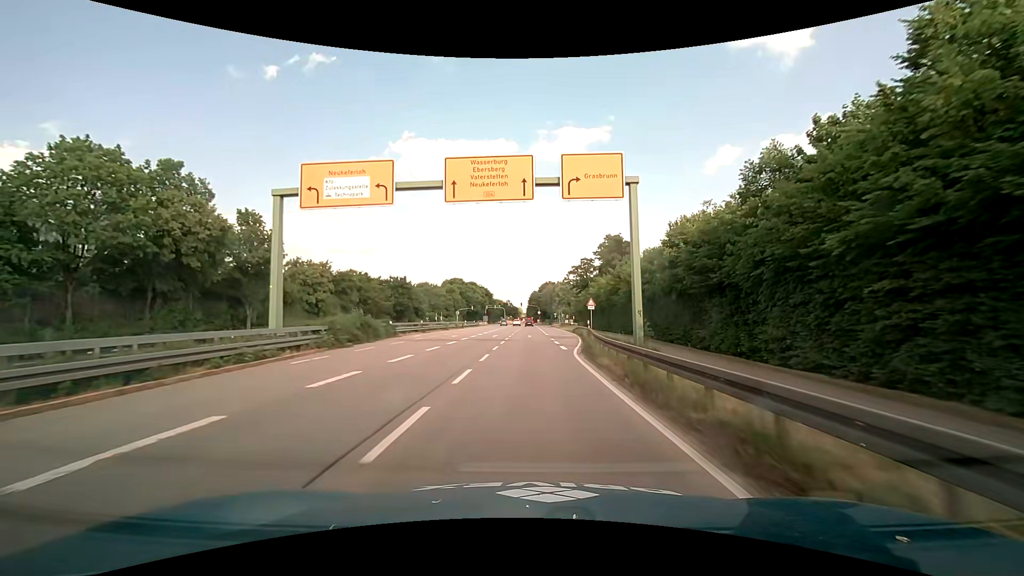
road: primary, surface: asphalt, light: Day
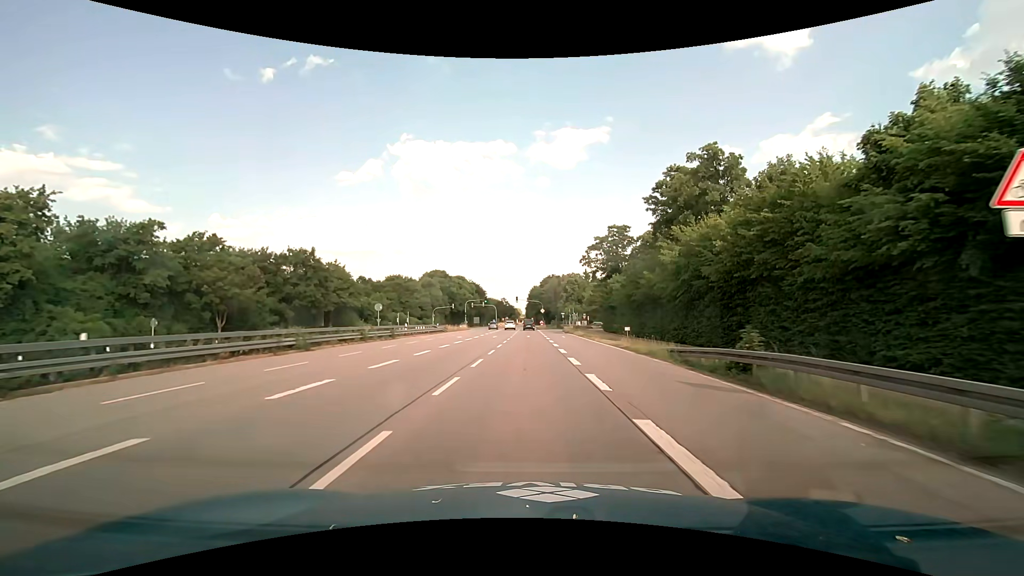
(+0.1, +43.0) m; 0°
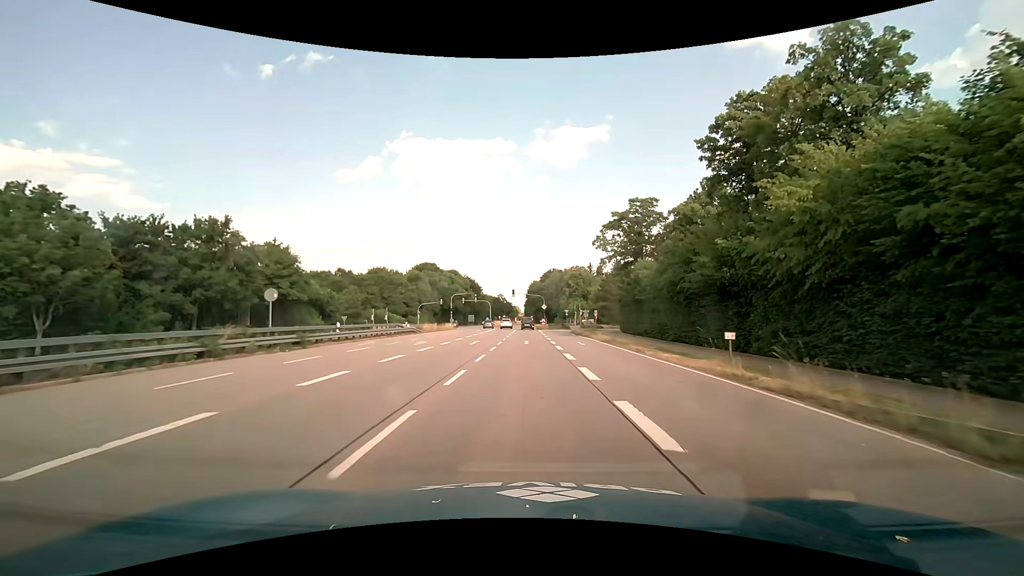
(0.0, +16.6) m; 0°
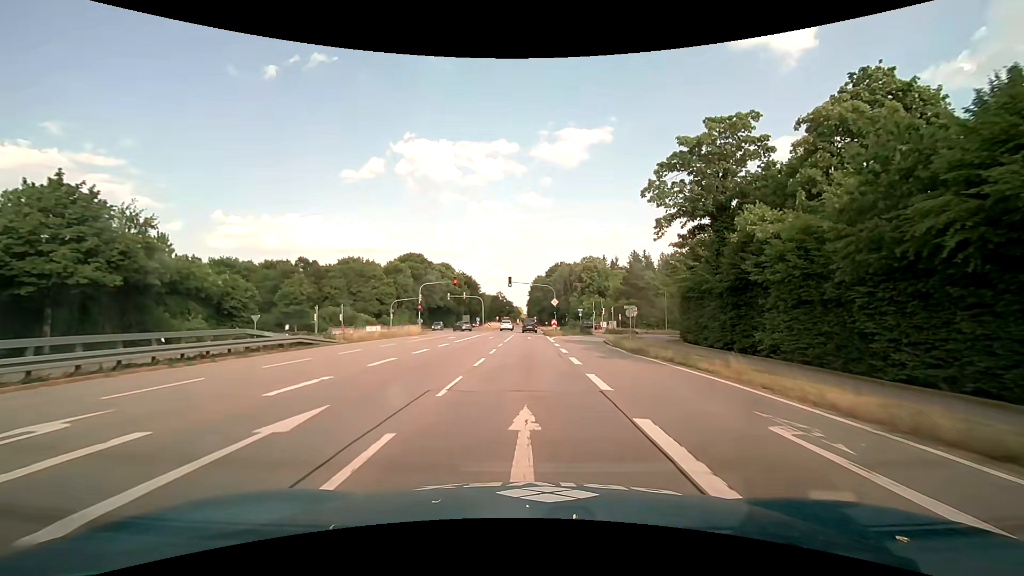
(-0.2, +25.4) m; -1°
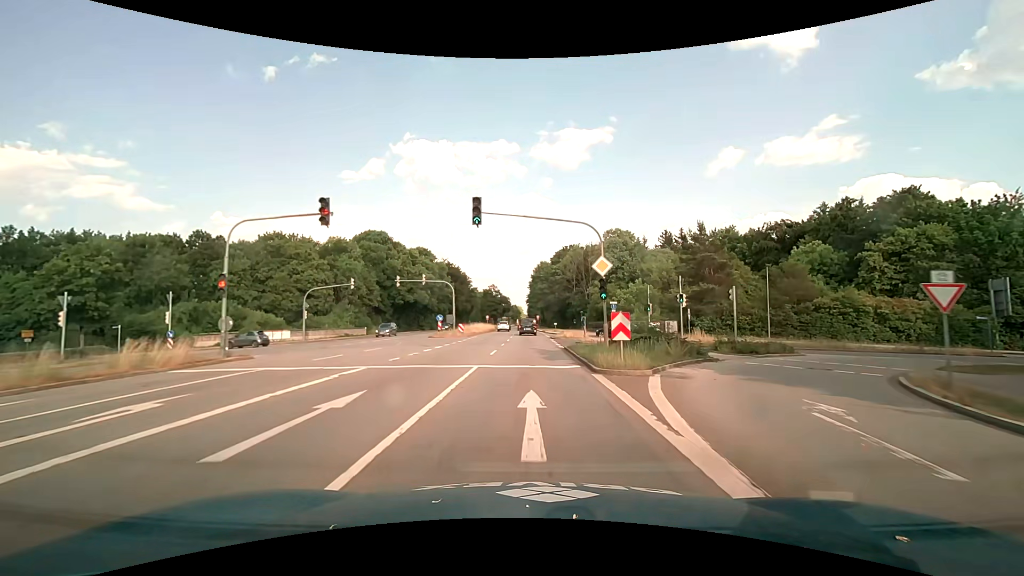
(0.0, +35.9) m; 0°
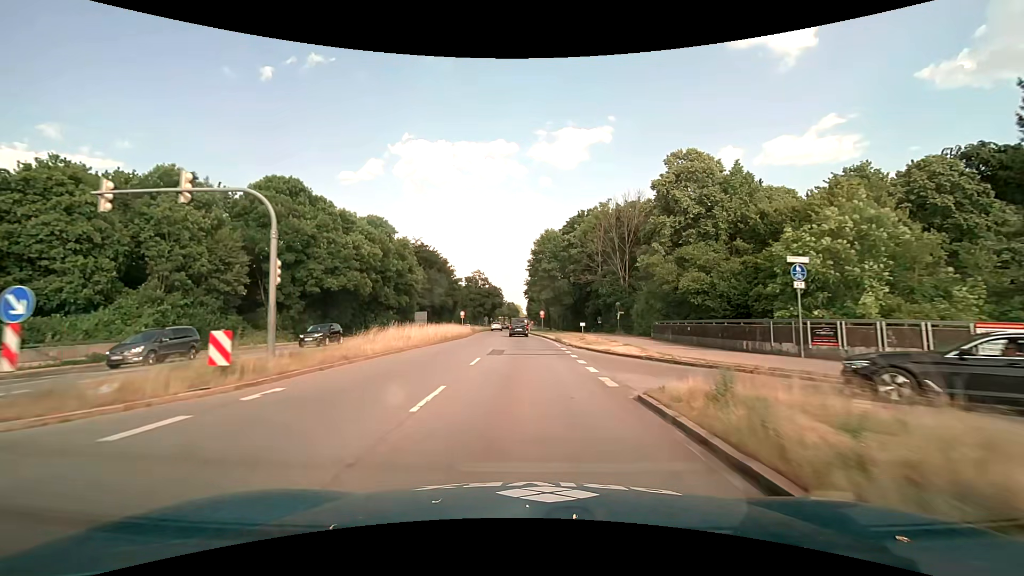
(+0.1, +39.0) m; 0°
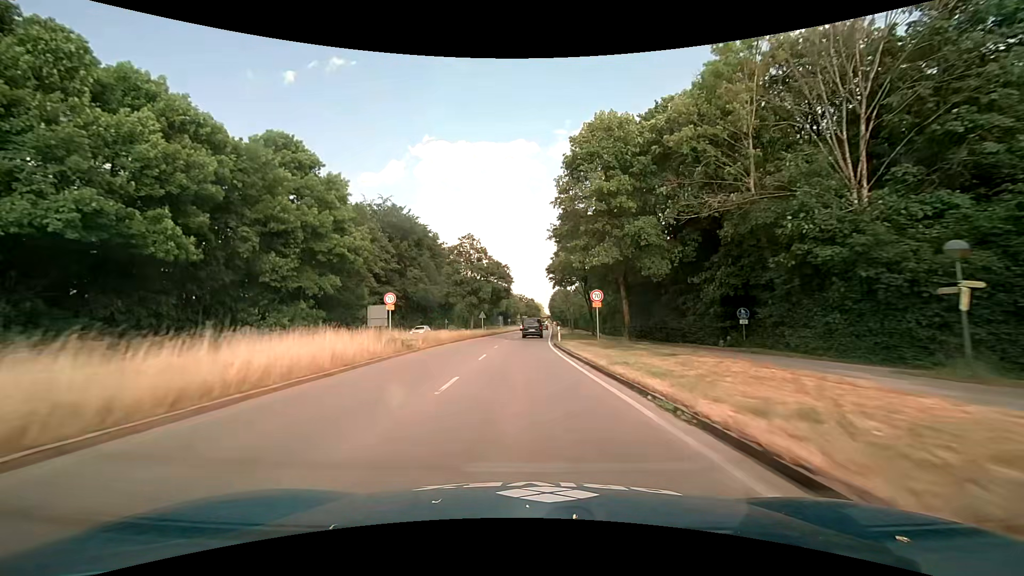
(-0.5, +41.4) m; -2°
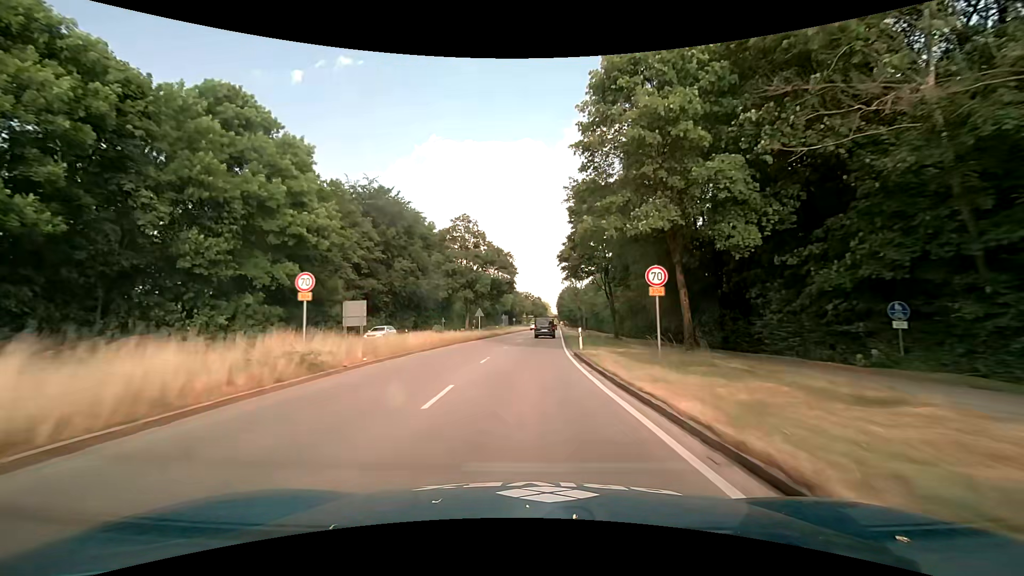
(-0.1, +10.7) m; -1°
(0, +10) (0, +20) (0, +30) (+1, +40) (+1, +50) (+2, +60) (+2, +70) (+3, +80) (+4, +90) (+4, +100) m
